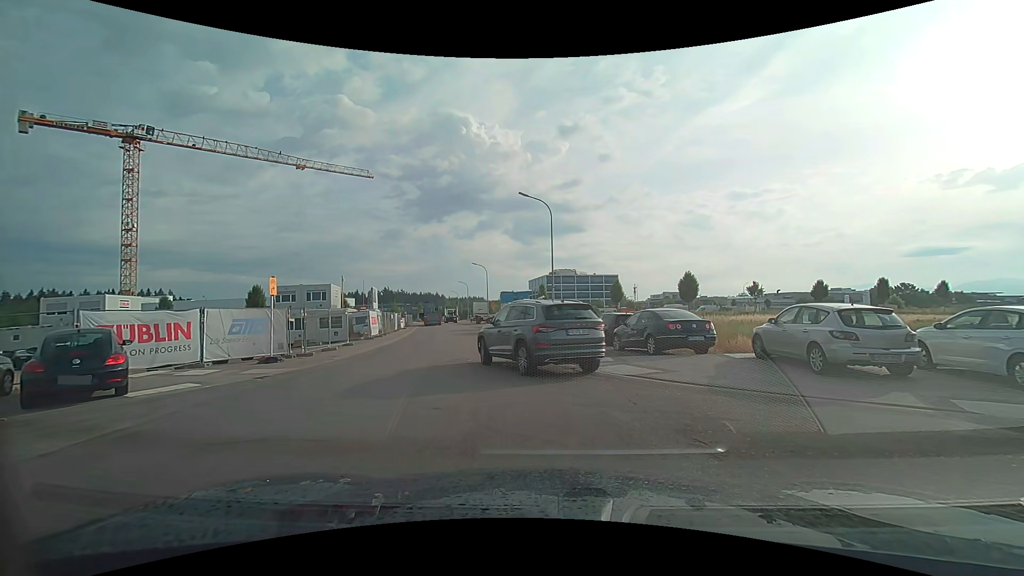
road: tertiary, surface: asphalt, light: Day
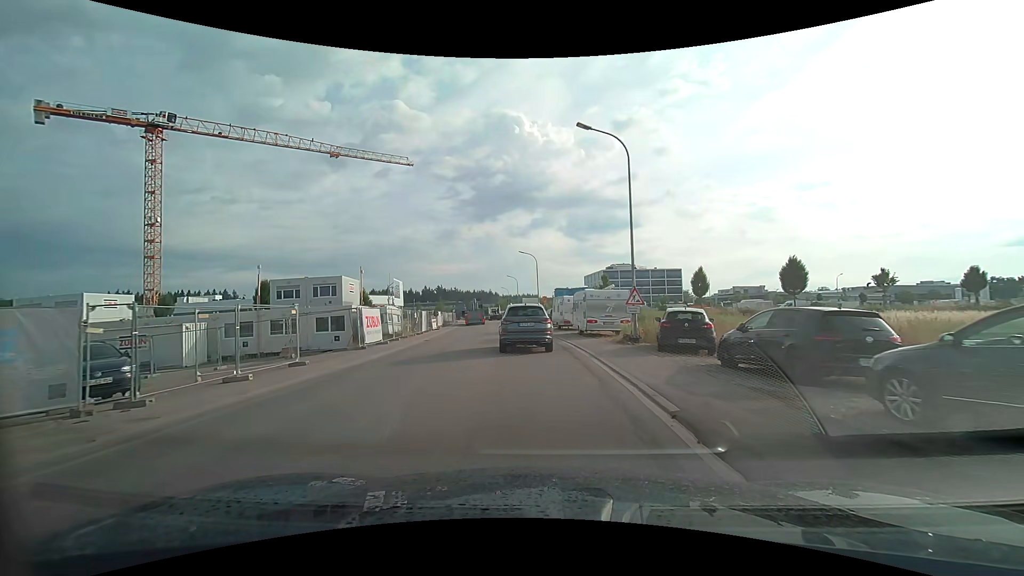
(-1.1, +12.4) m; -8°
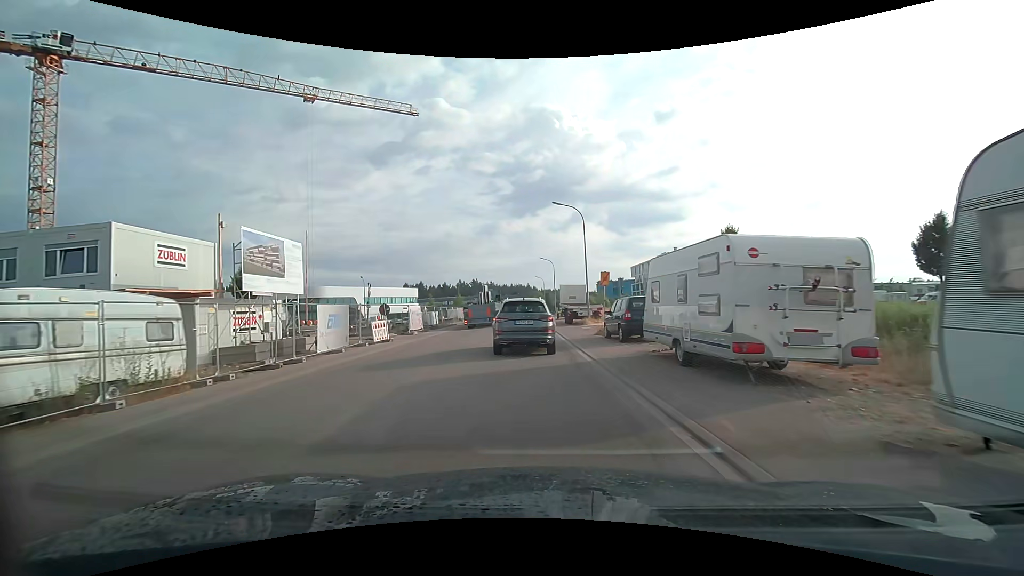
(-0.8, +26.5) m; -5°
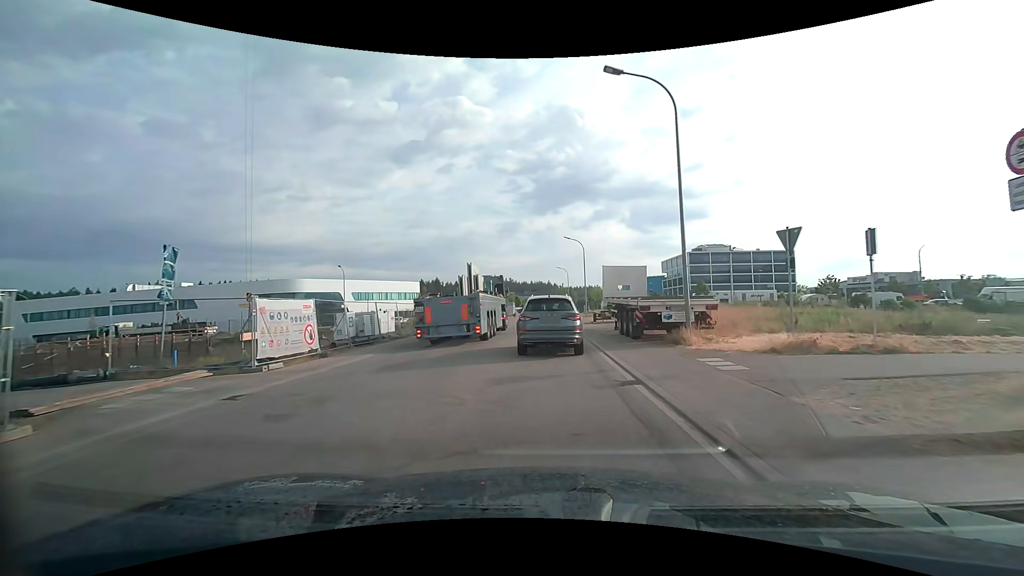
(-0.6, +20.4) m; -3°
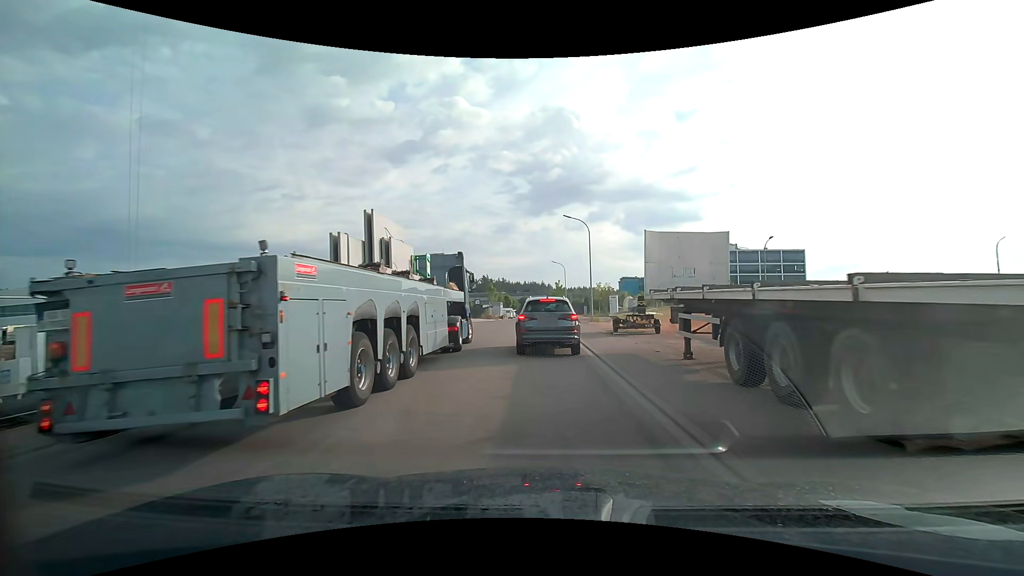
(+0.2, +14.0) m; +1°
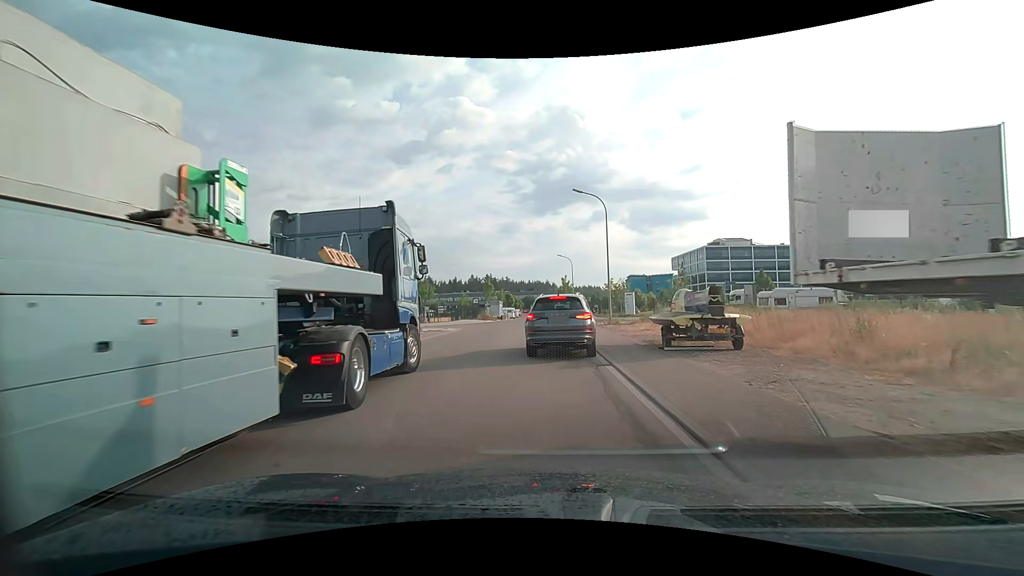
(-0.1, +9.1) m; -1°
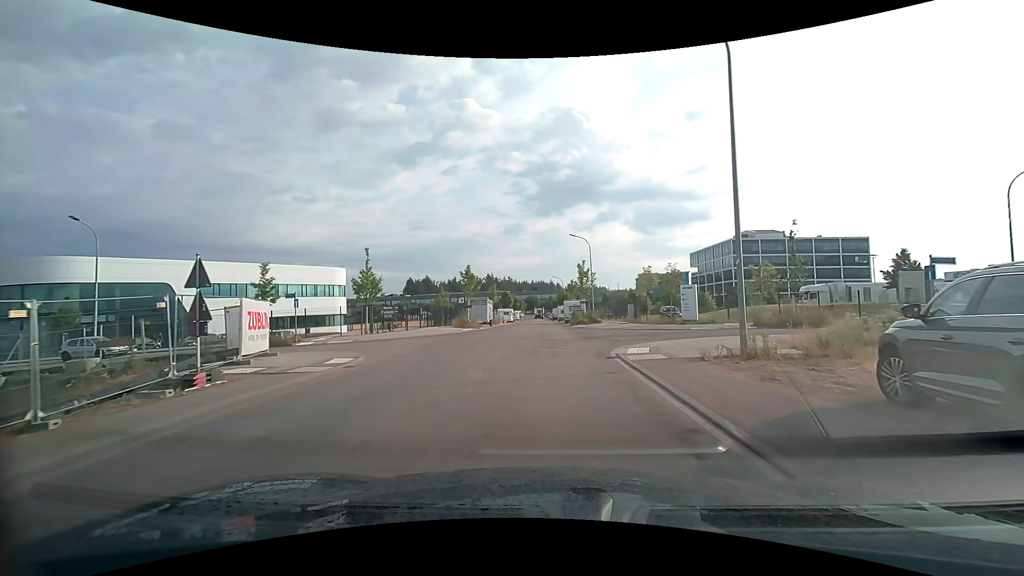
(-0.2, +21.3) m; 0°
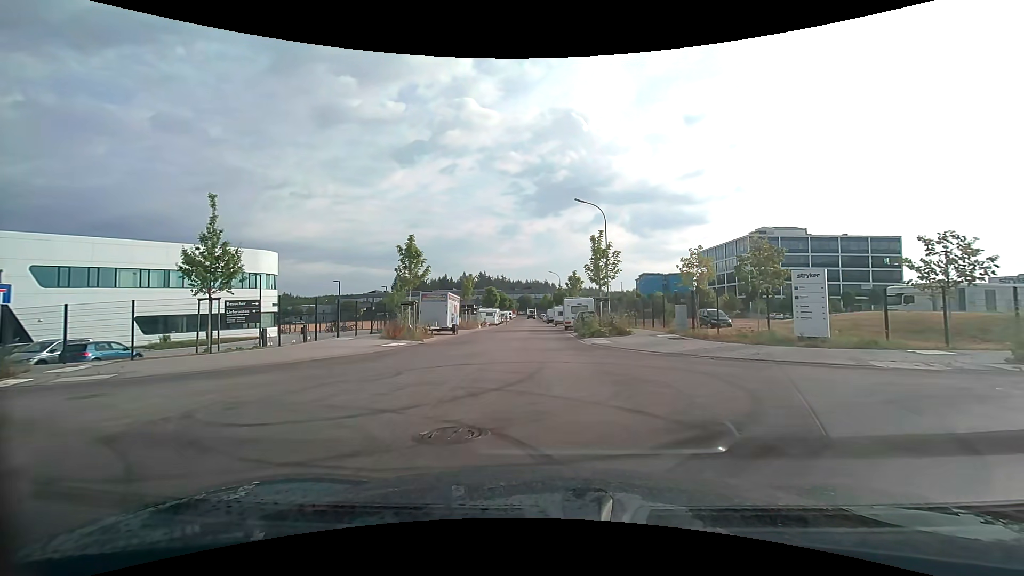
(+0.2, +17.1) m; 0°
(0, +10) (0, +20) (0, +30) (0, +40) (0, +50) (-1, +60) (-1, +70) (-1, +80) (-1, +90) (-2, +100) m
